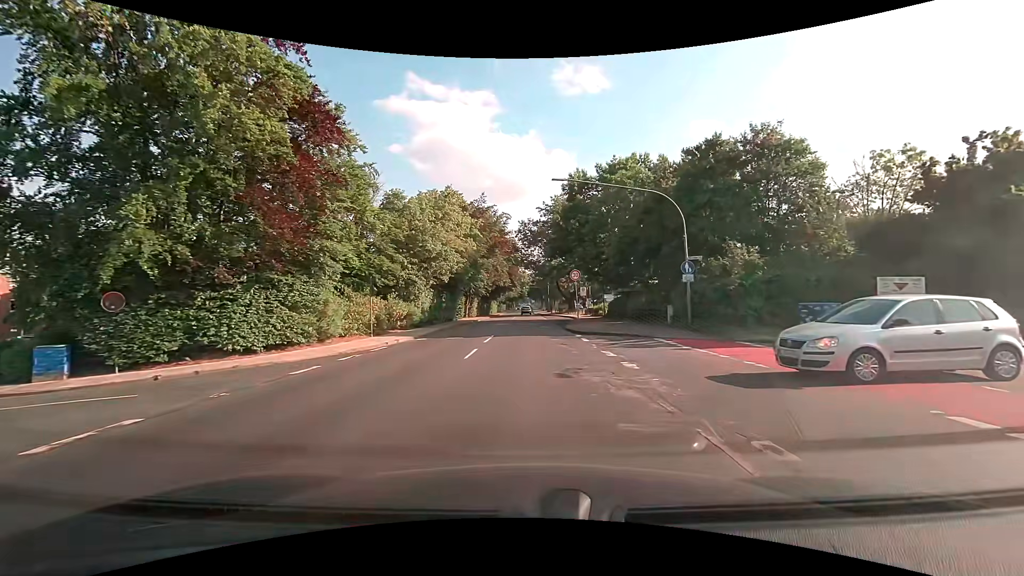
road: secondary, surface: asphalt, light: Day
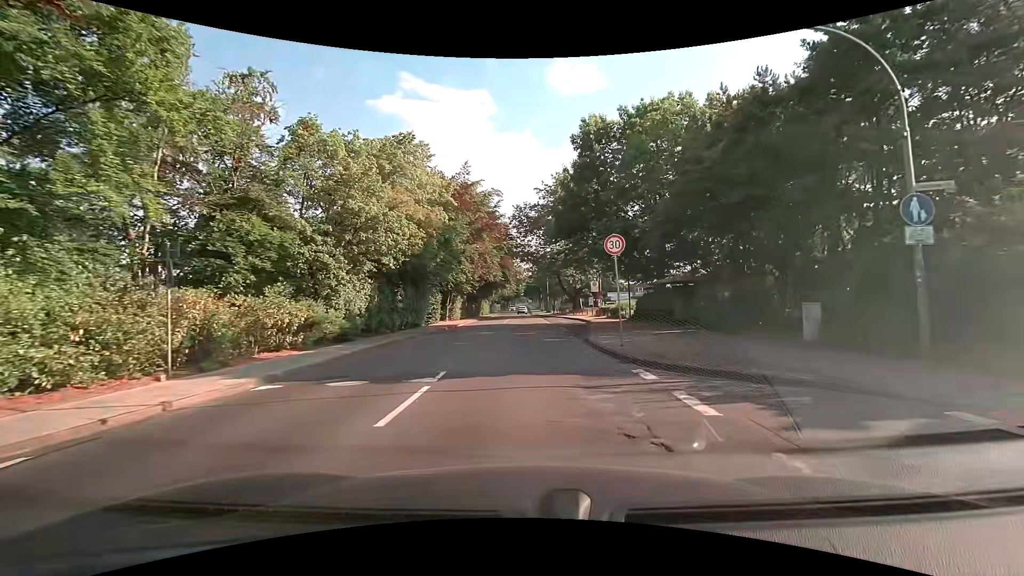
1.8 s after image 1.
(+0.2, +13.6) m; +1°
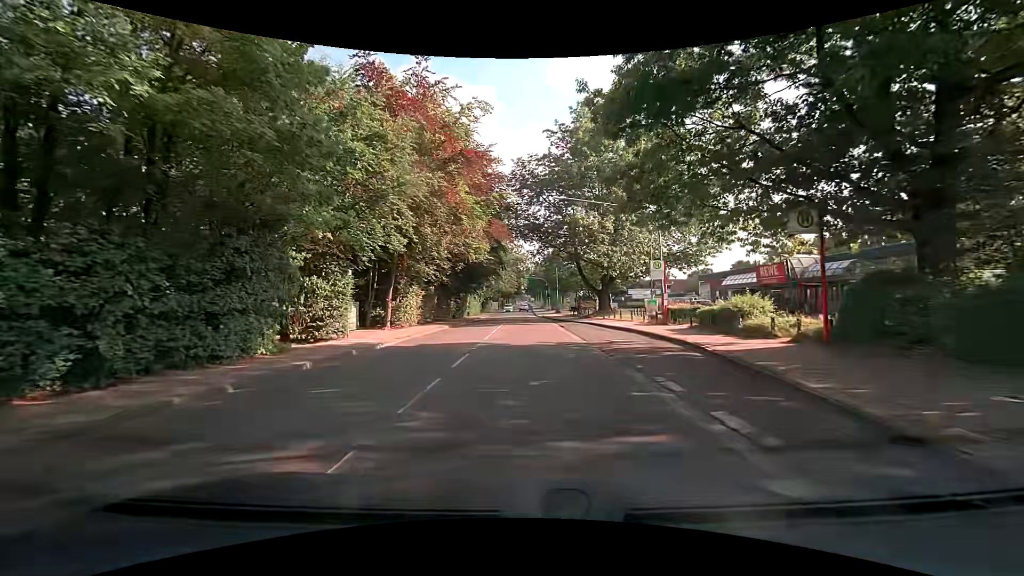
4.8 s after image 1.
(0.0, +22.6) m; 0°
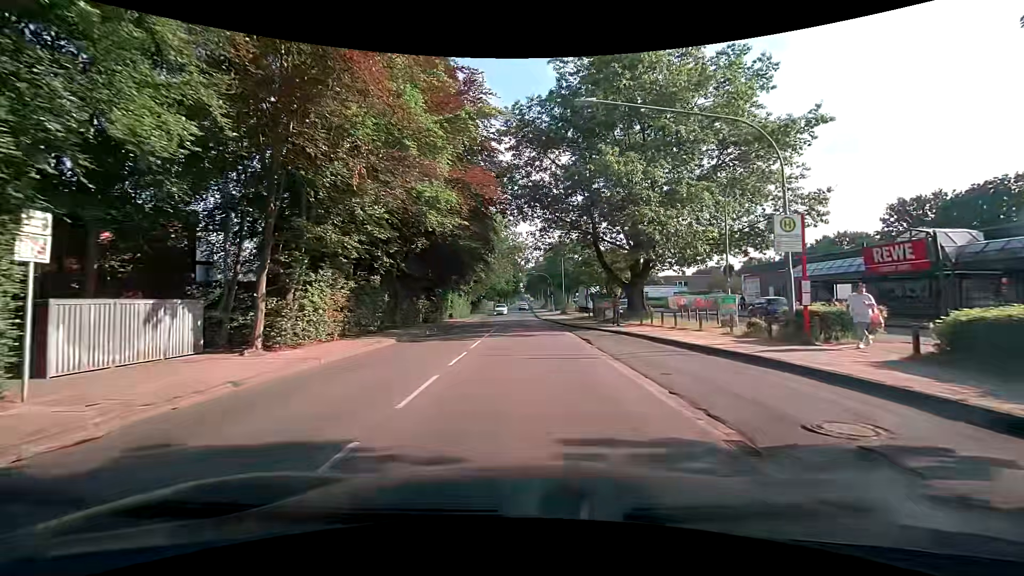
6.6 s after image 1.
(+0.1, +13.6) m; 0°
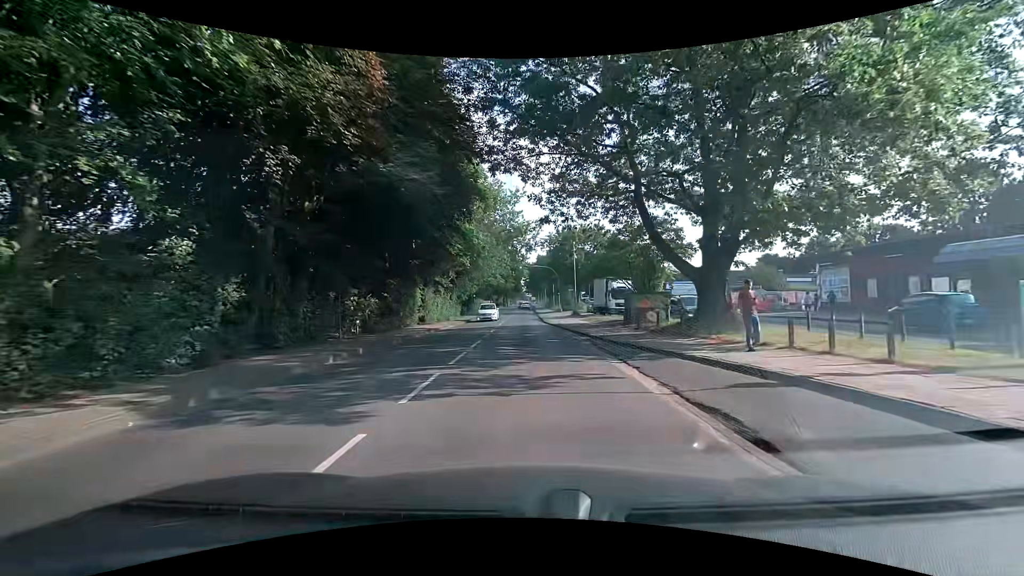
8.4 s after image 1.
(+0.1, +13.5) m; +1°
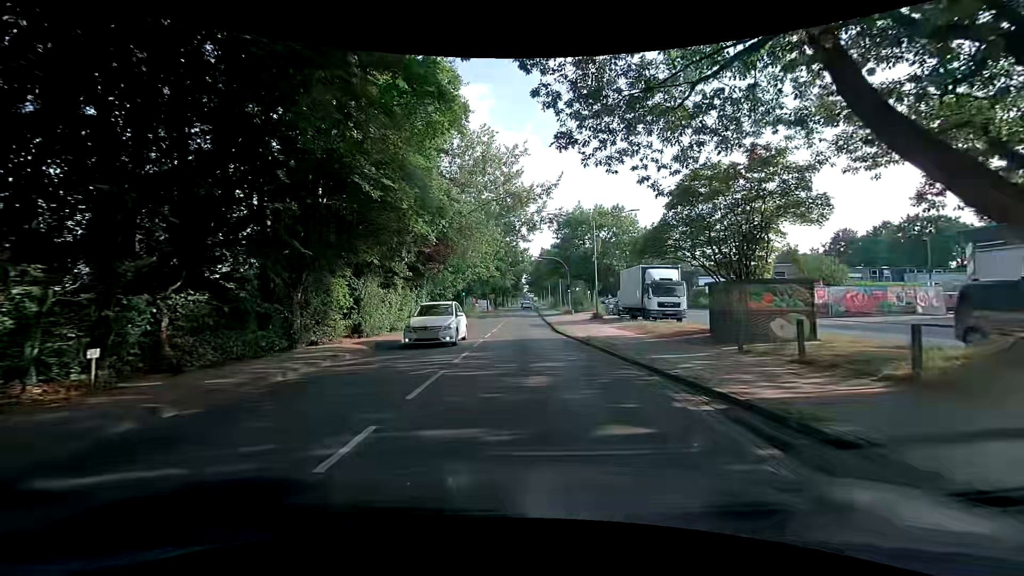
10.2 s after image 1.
(-0.1, +13.5) m; -1°
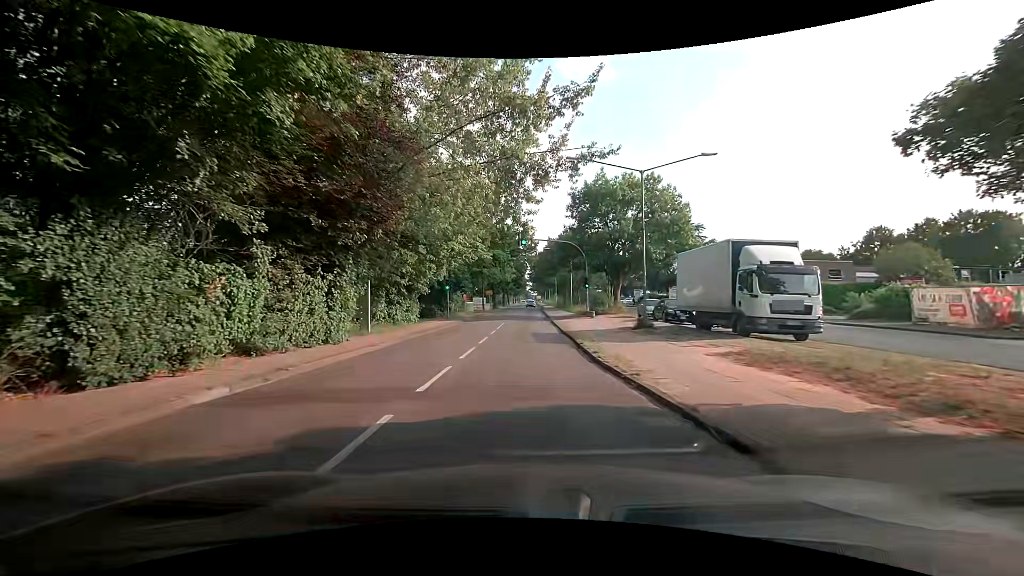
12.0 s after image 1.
(-0.1, +13.4) m; 0°
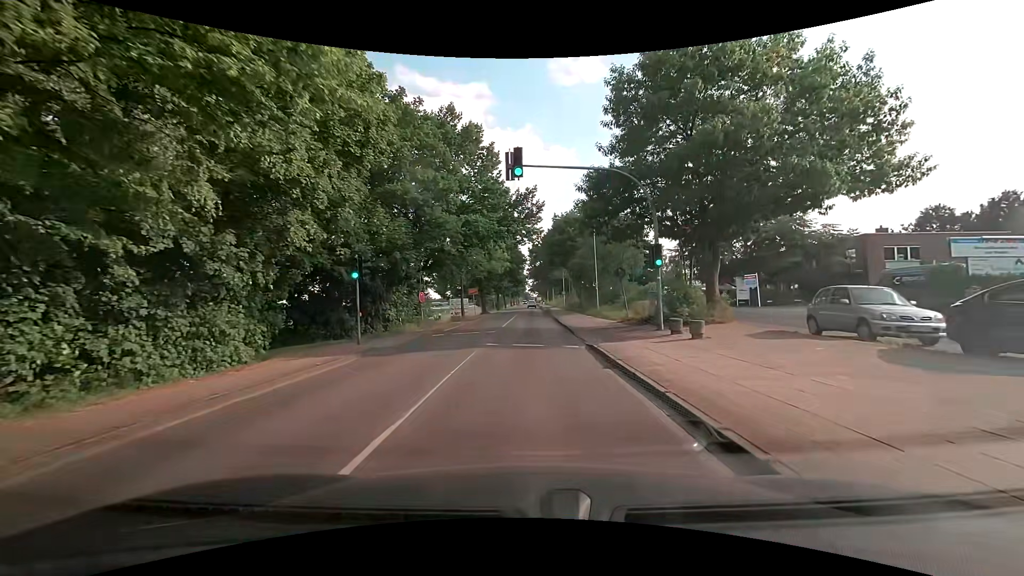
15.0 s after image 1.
(-0.3, +22.4) m; -1°
(0, +10) (0, +20) (0, +30) (0, +40) (+1, +50) (+1, +60) (+1, +70) (+1, +80) (+1, +90) (+1, +100) m
